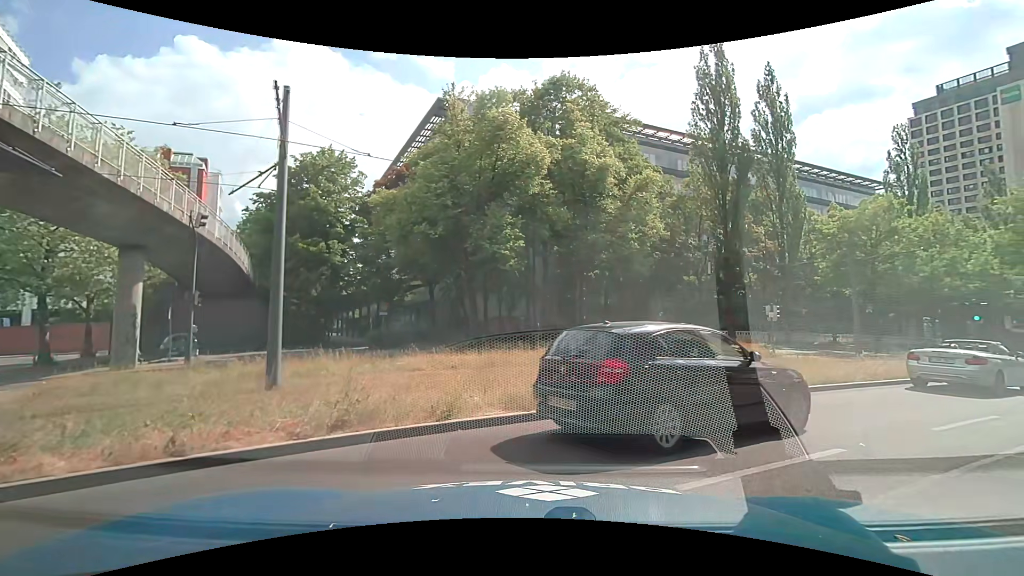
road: residential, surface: asphalt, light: Day
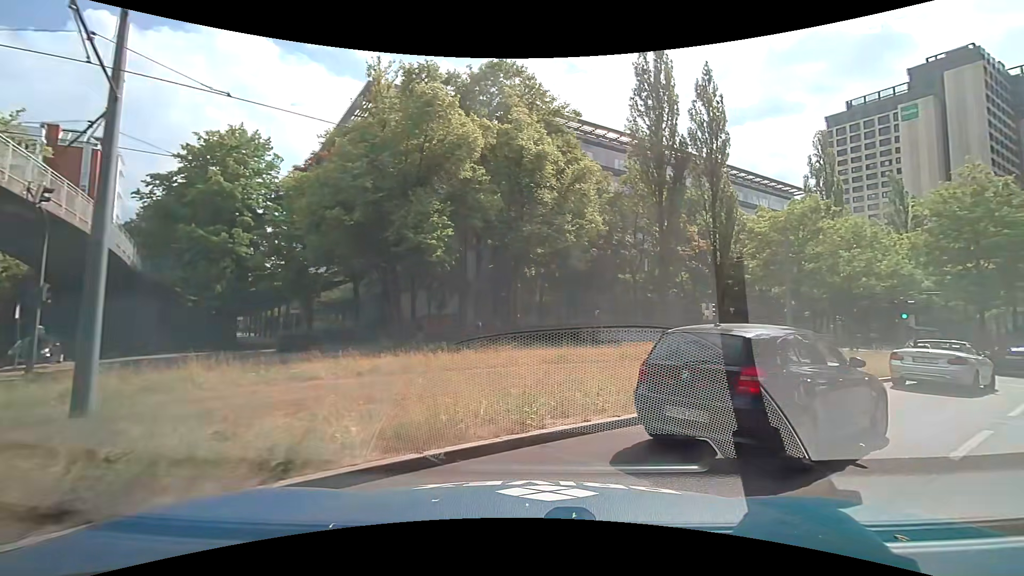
(+0.1, +2.6) m; +6°
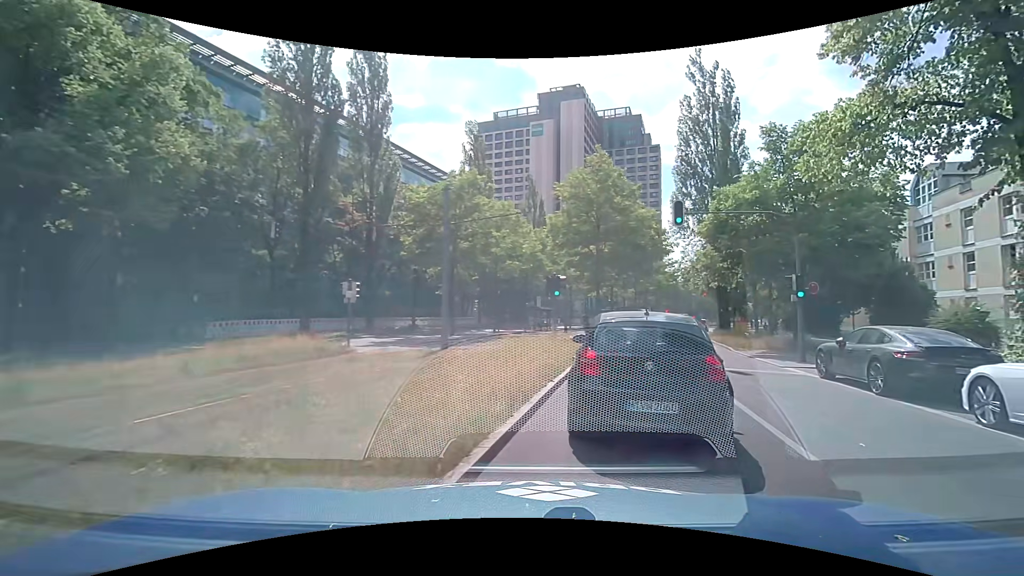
(+2.5, +7.8) m; +38°
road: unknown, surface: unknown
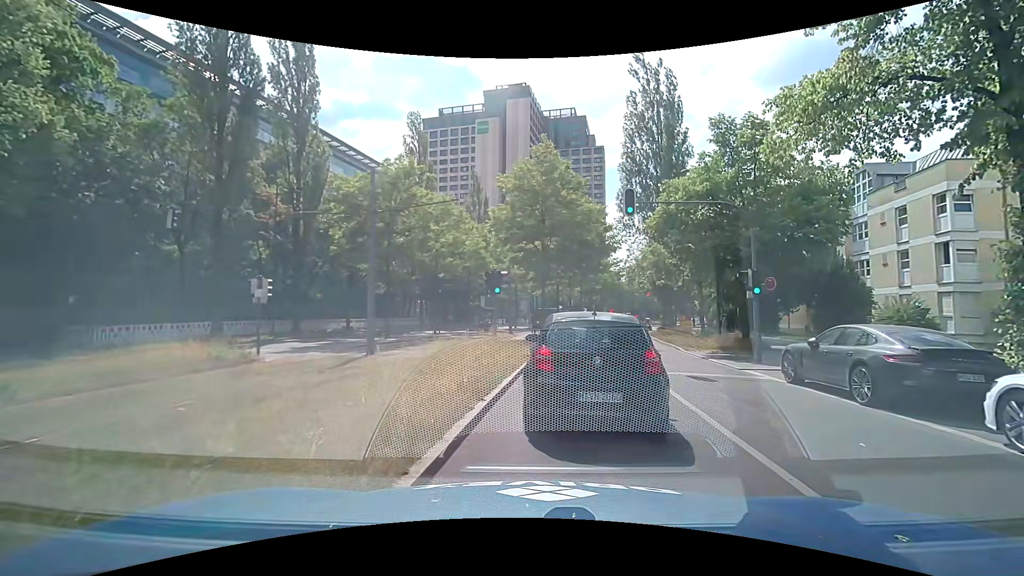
(+0.1, +2.2) m; +7°
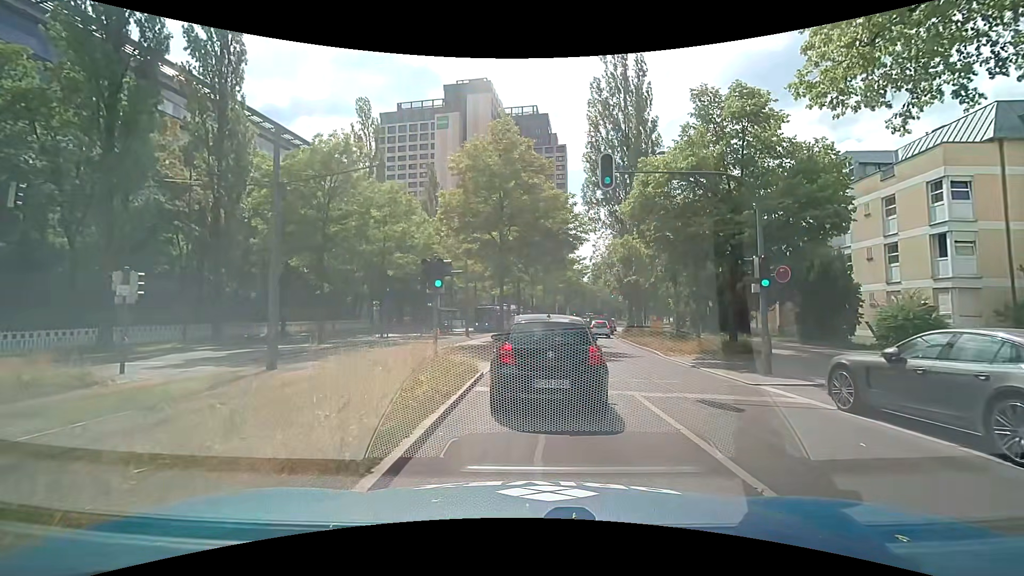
(+0.2, +4.0) m; +4°
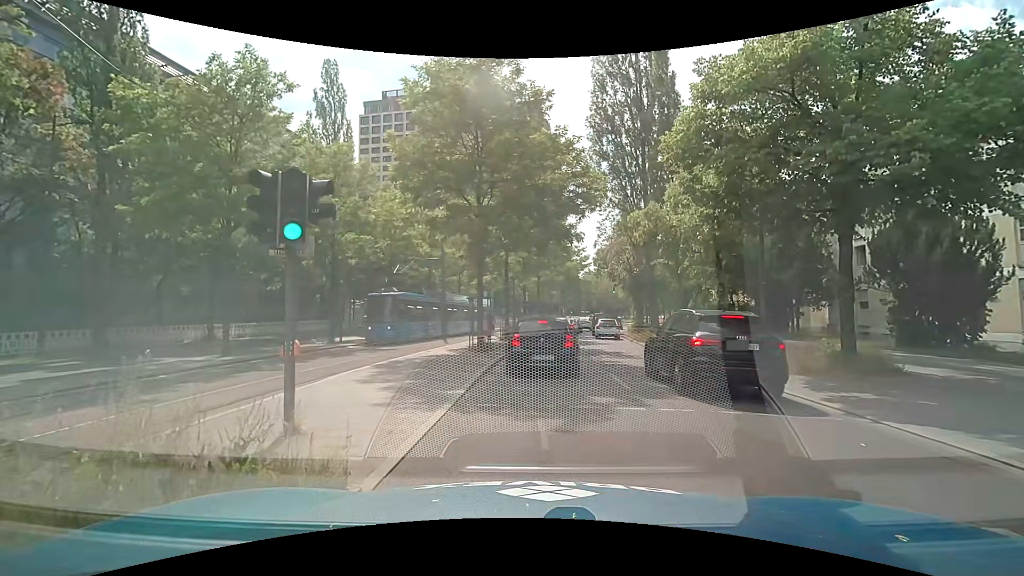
(+0.2, +8.0) m; +2°
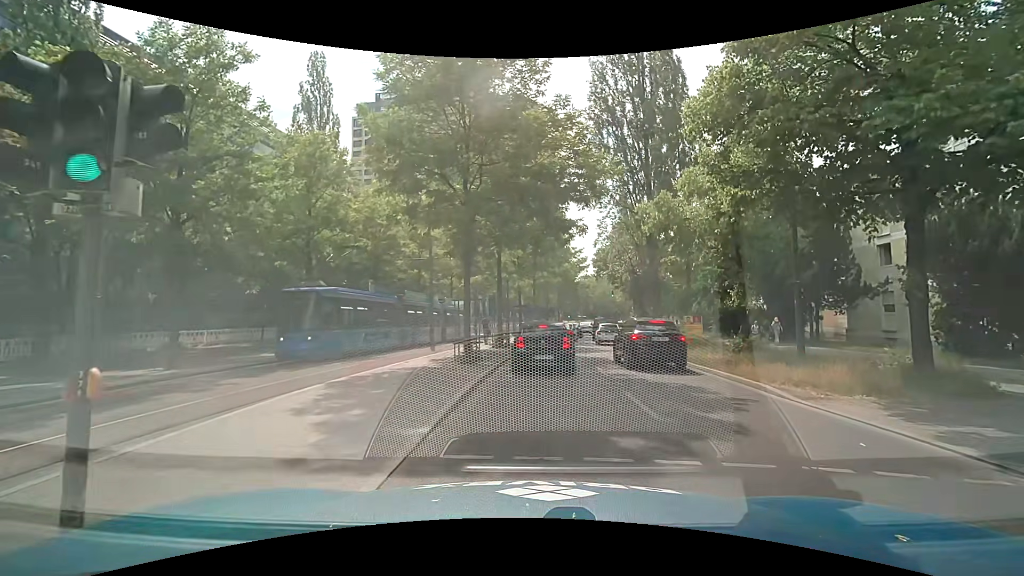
(0.0, +2.9) m; 0°
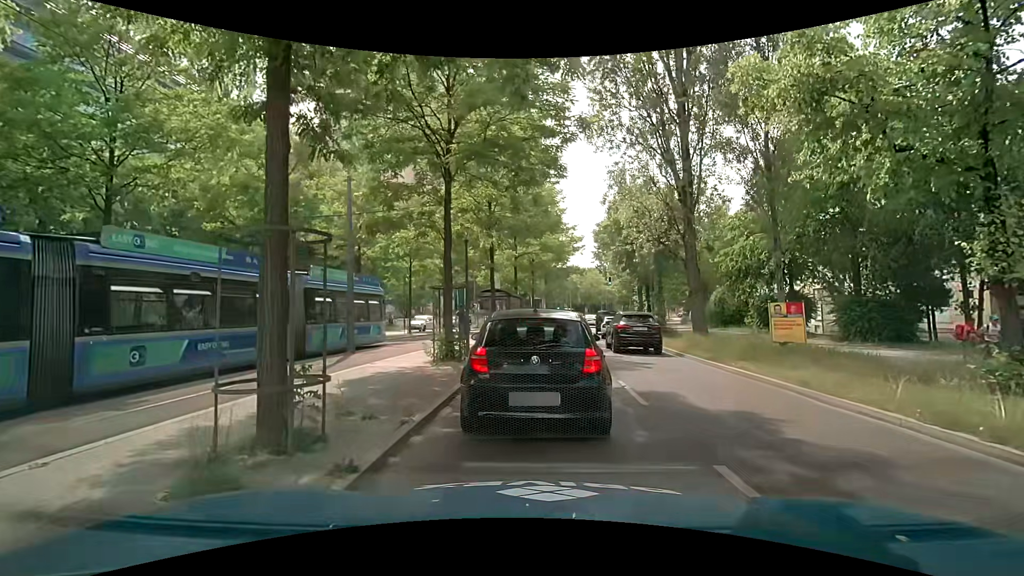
(+0.2, +11.4) m; 0°
